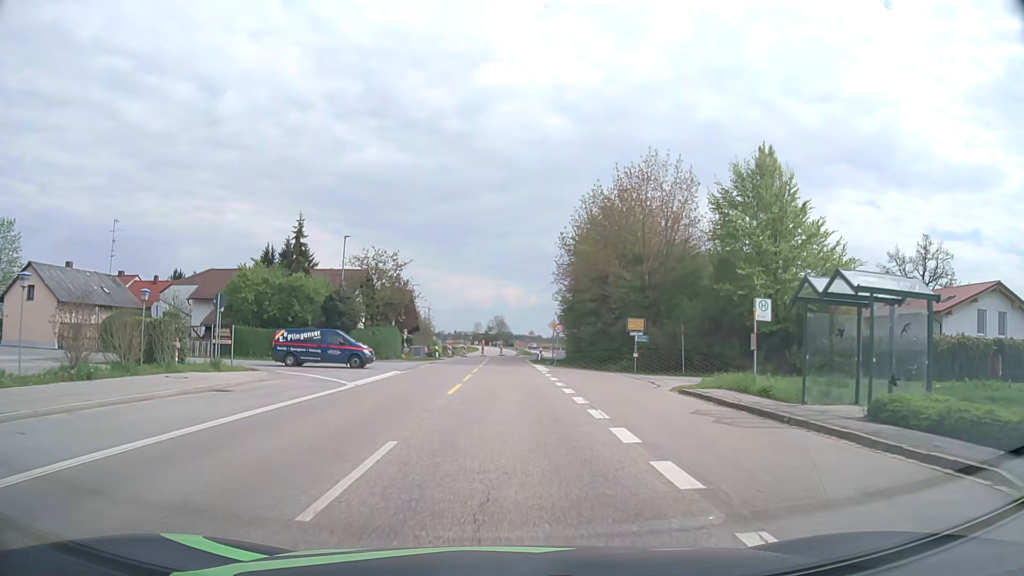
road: secondary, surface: asphalt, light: Day
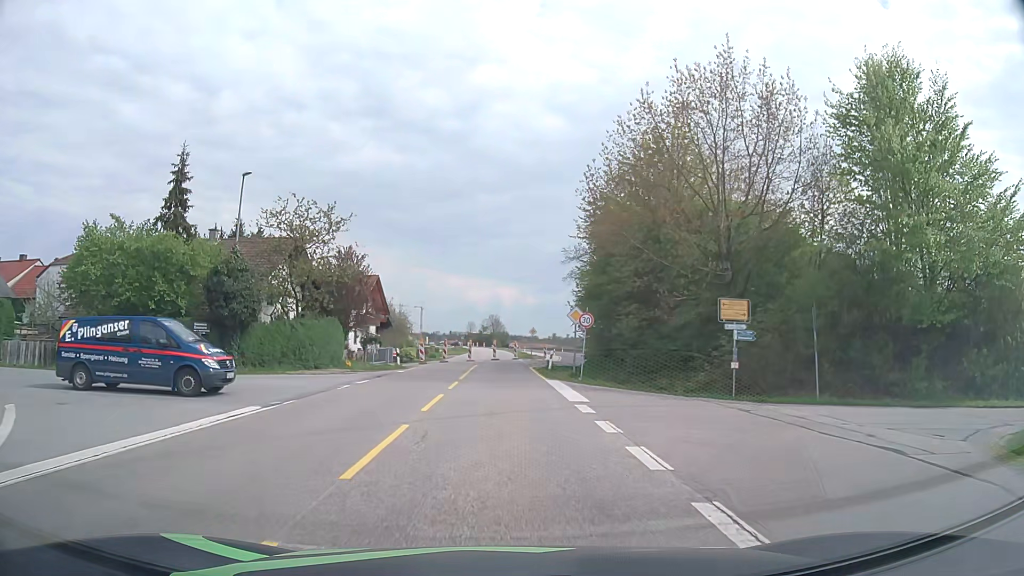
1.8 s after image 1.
(+0.1, +17.1) m; 0°
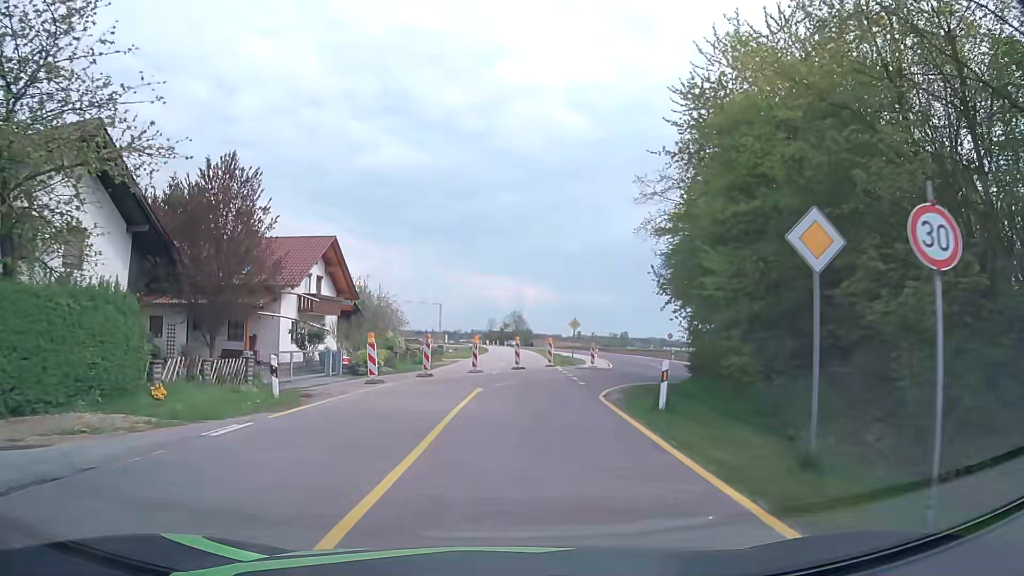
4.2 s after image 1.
(-0.3, +21.8) m; -2°
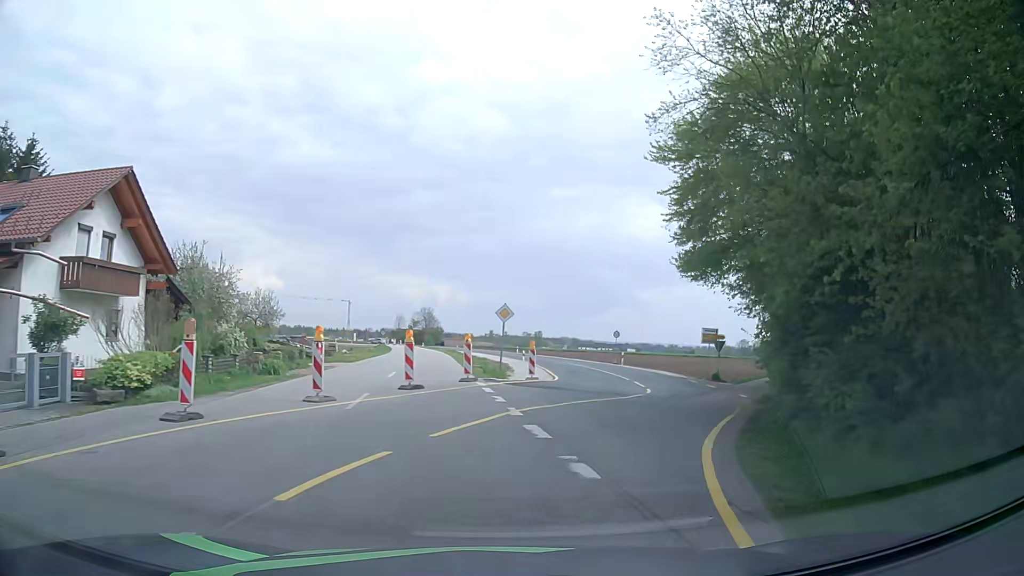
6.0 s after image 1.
(+0.6, +15.5) m; +7°
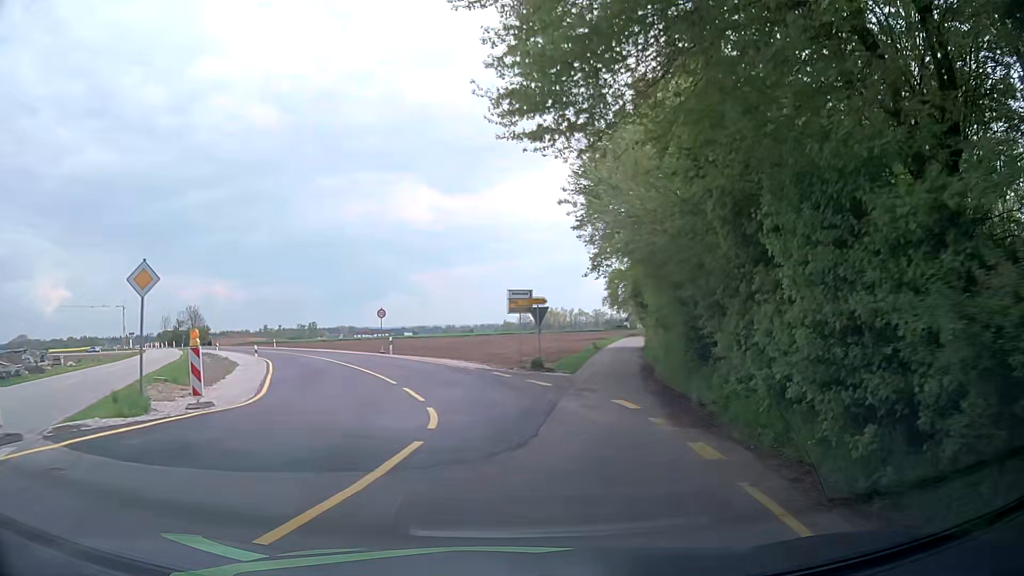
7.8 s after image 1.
(+2.6, +14.5) m; +19°
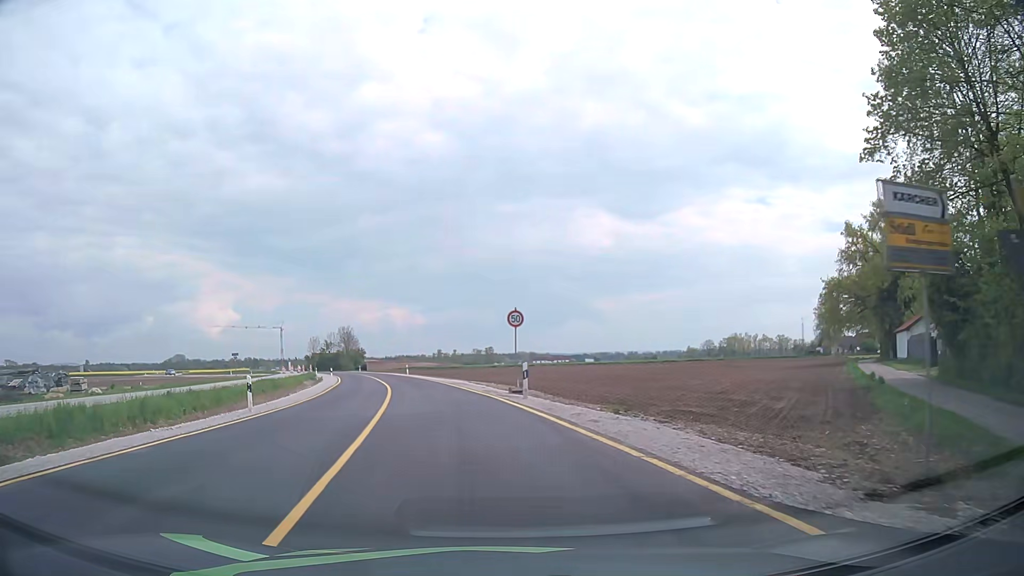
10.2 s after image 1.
(-1.7, +20.5) m; -16°
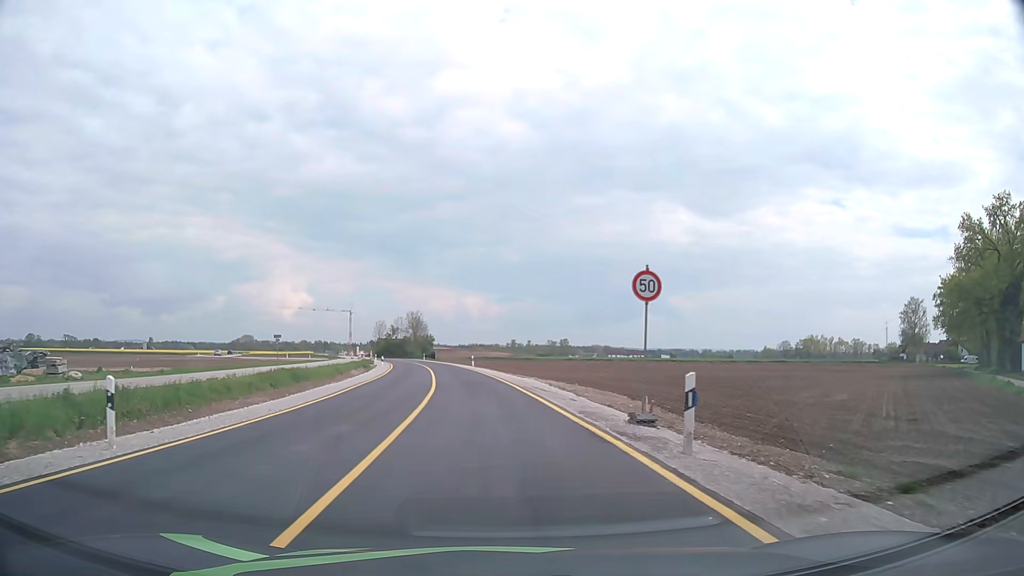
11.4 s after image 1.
(-0.7, +10.8) m; -6°
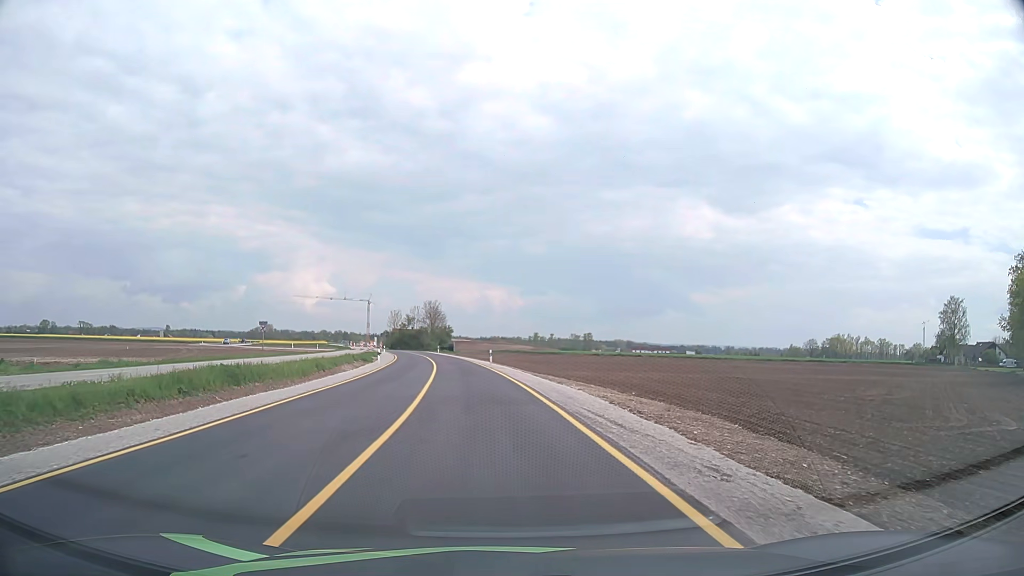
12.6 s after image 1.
(-0.2, +11.5) m; -2°
(0, +10) (-1, +20) (-2, +30) (-3, +40) (-4, +50) (-5, +60) (-7, +70) (-8, +79) (-10, +89) (-12, +99) m
